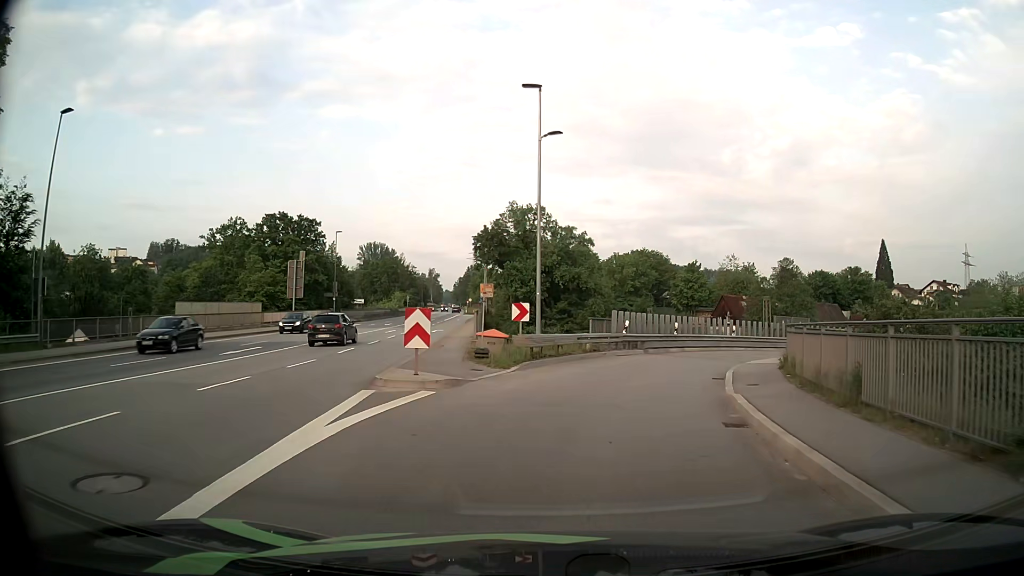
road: primary_link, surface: asphalt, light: Day
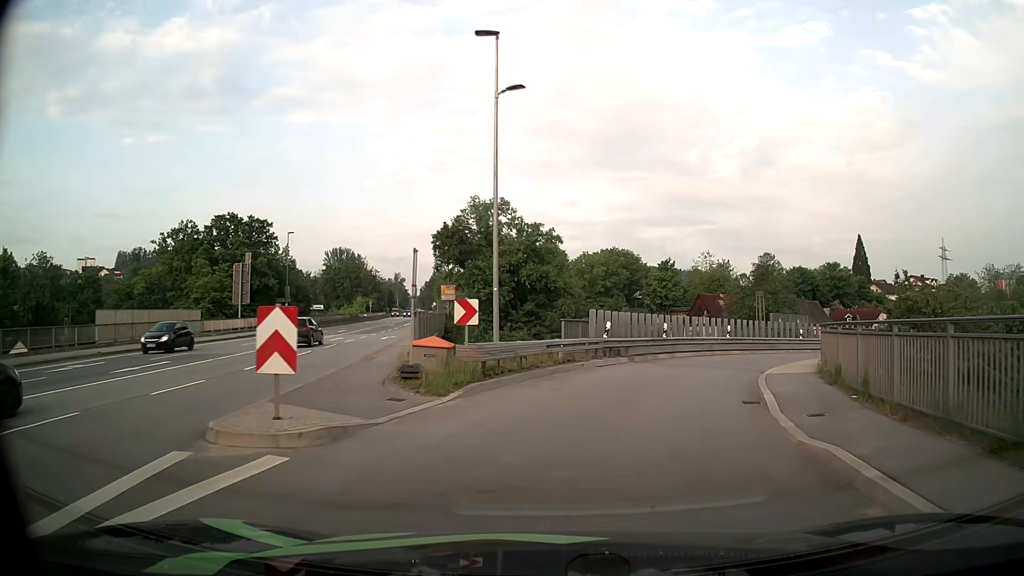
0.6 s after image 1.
(+0.1, +5.5) m; +3°
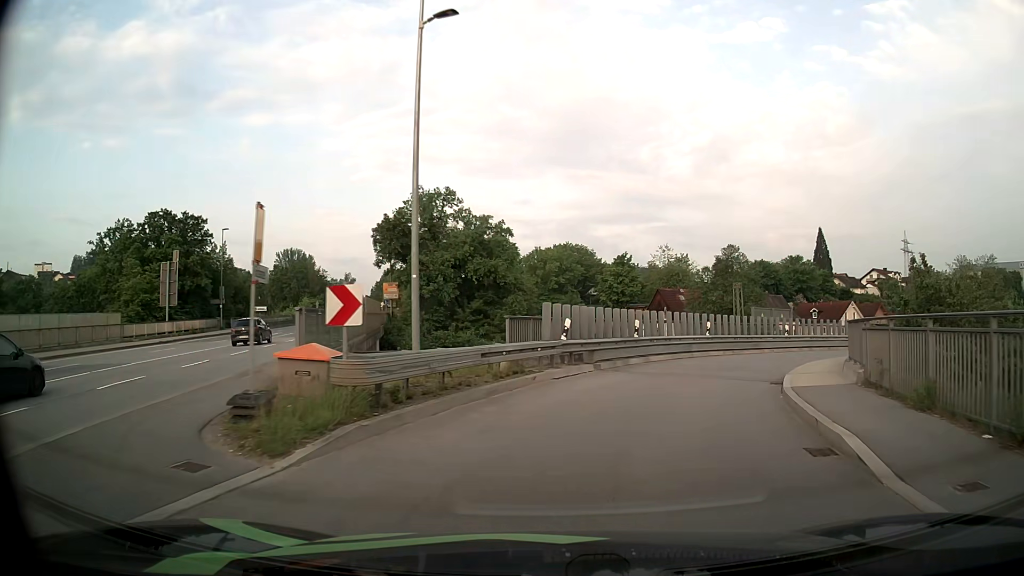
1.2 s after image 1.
(+0.2, +5.2) m; +4°
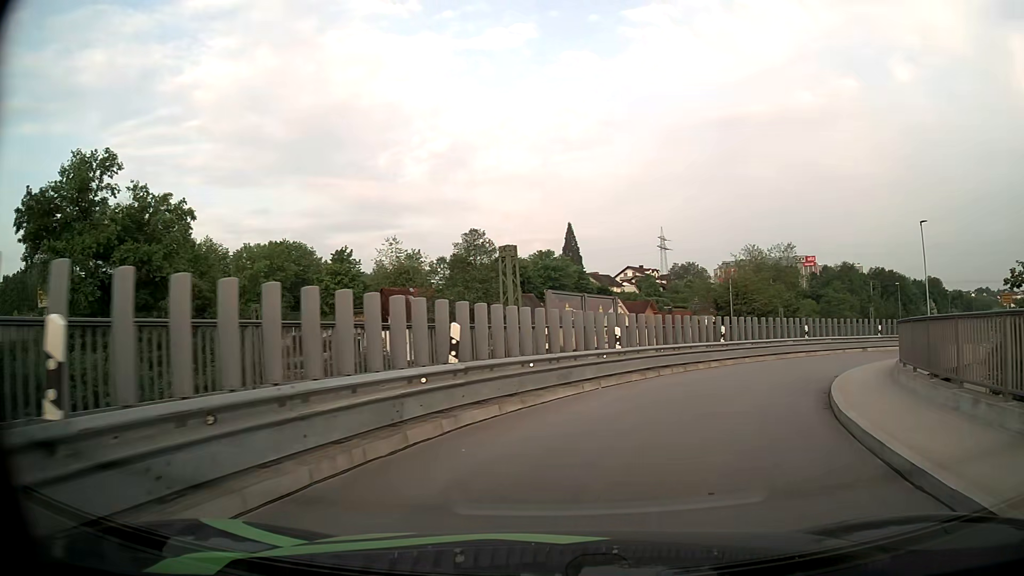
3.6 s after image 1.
(+3.5, +18.2) m; +23°
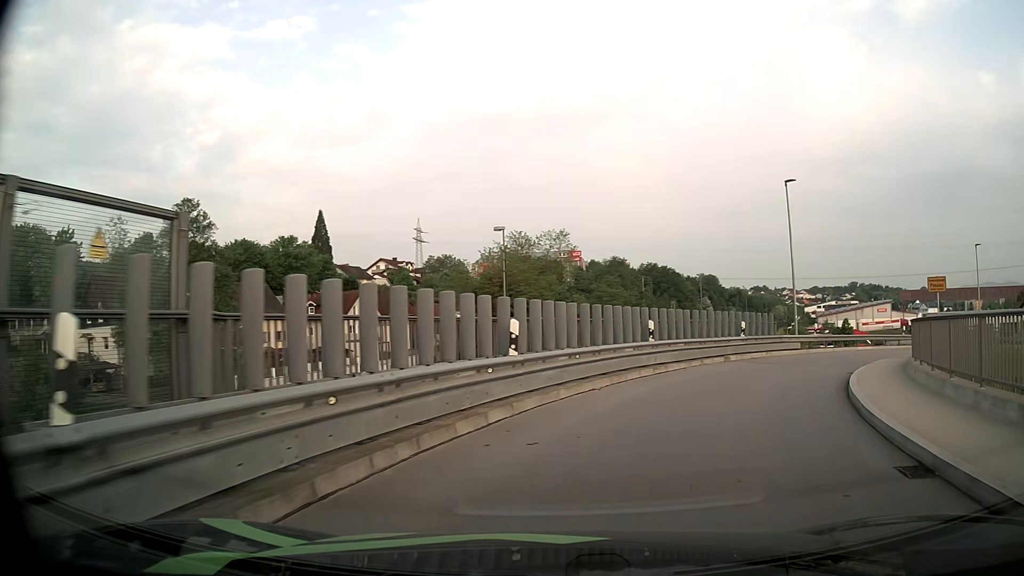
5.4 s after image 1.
(+2.3, +13.8) m; +20°
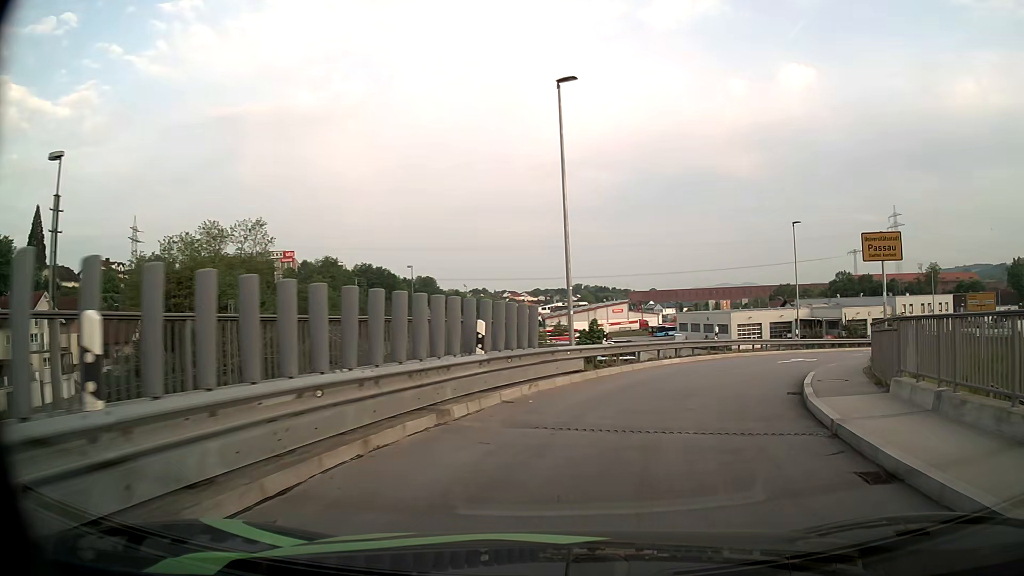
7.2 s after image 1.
(+3.2, +14.1) m; +24°
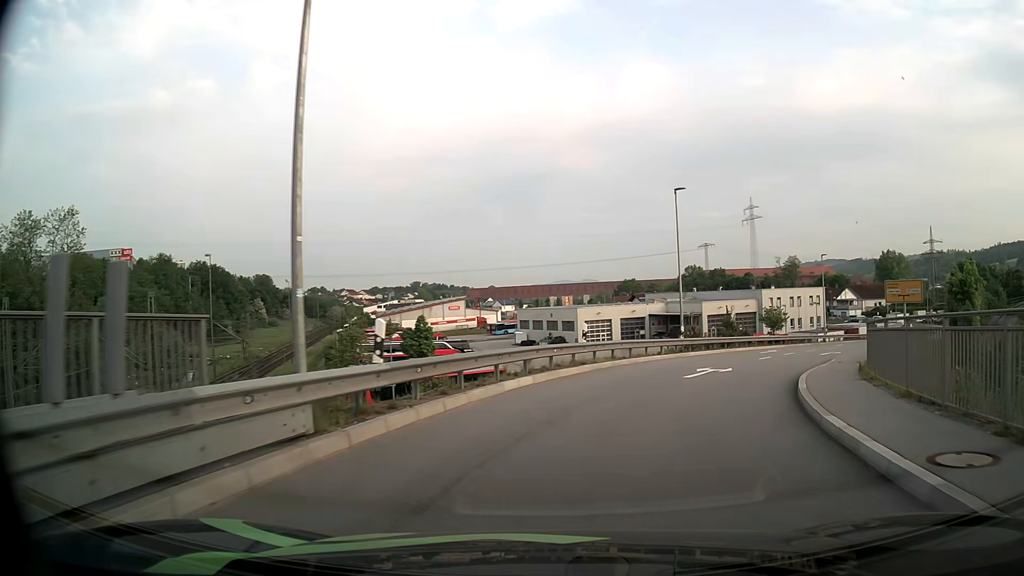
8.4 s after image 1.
(+1.2, +10.1) m; +13°
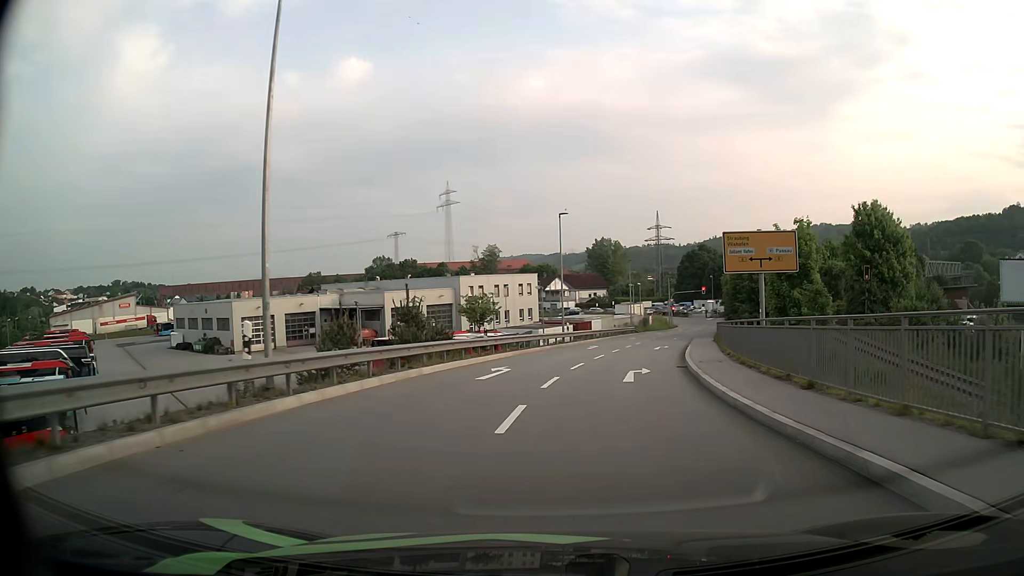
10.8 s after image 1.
(+5.5, +21.0) m; +26°
(0, +10) (+2, +20) (+4, +30) (+6, +39) (+8, +49) (+11, +59) (+13, +68) (+16, +78) (+20, +88) (+23, +97) m
